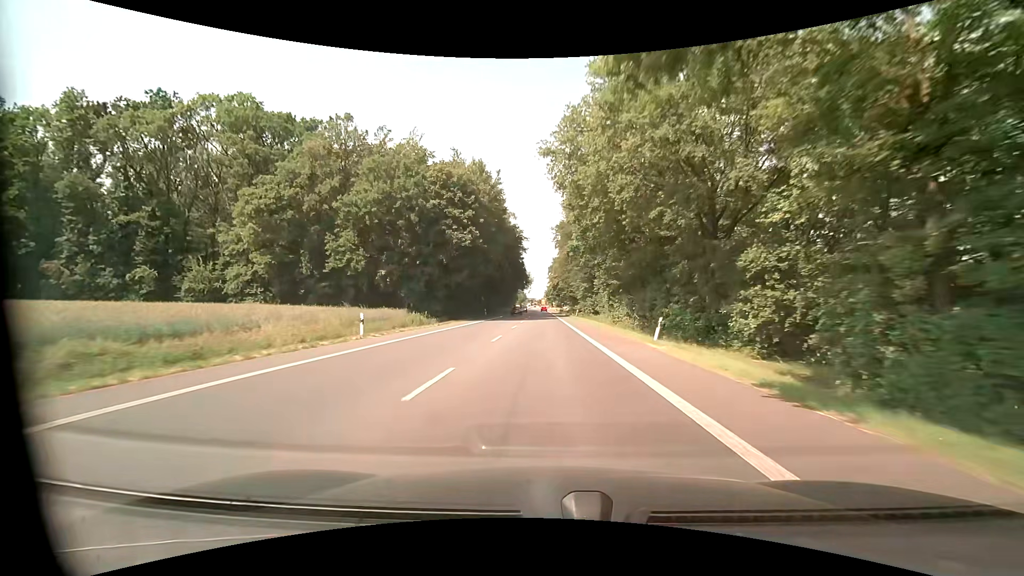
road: primary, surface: asphalt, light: Day
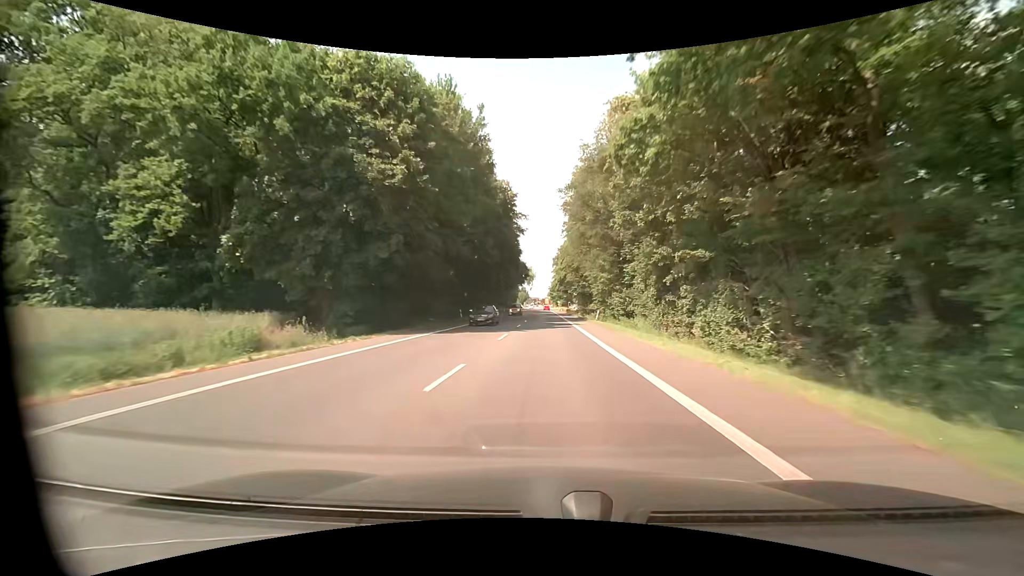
(-0.1, +23.5) m; 0°
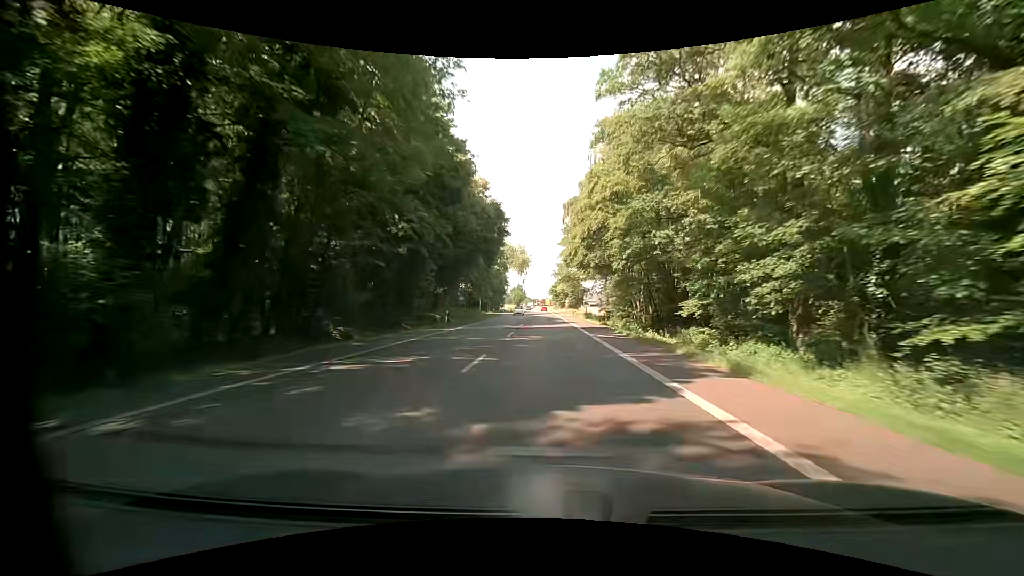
(0.0, +58.4) m; 0°
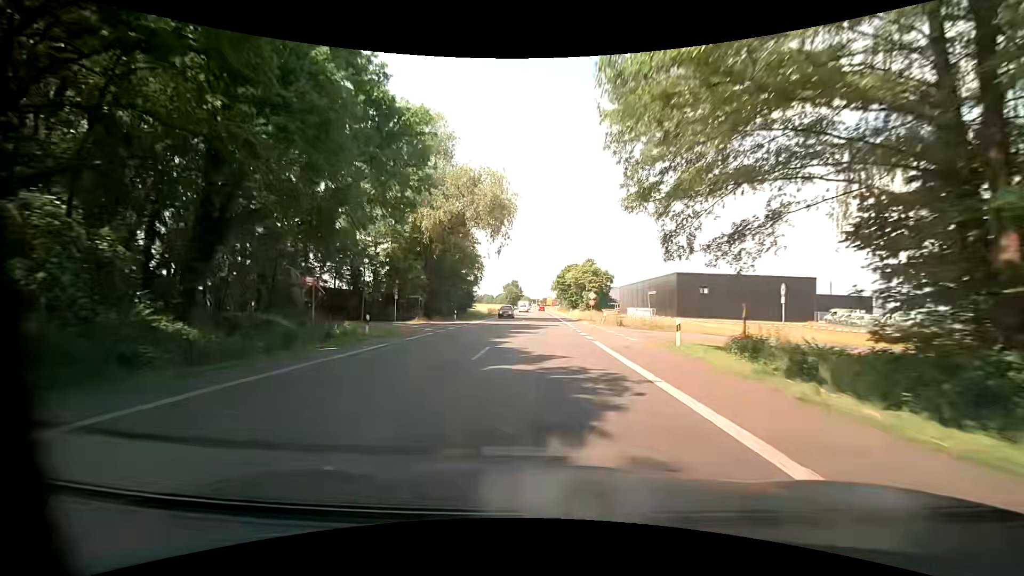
(-0.2, +58.2) m; 0°
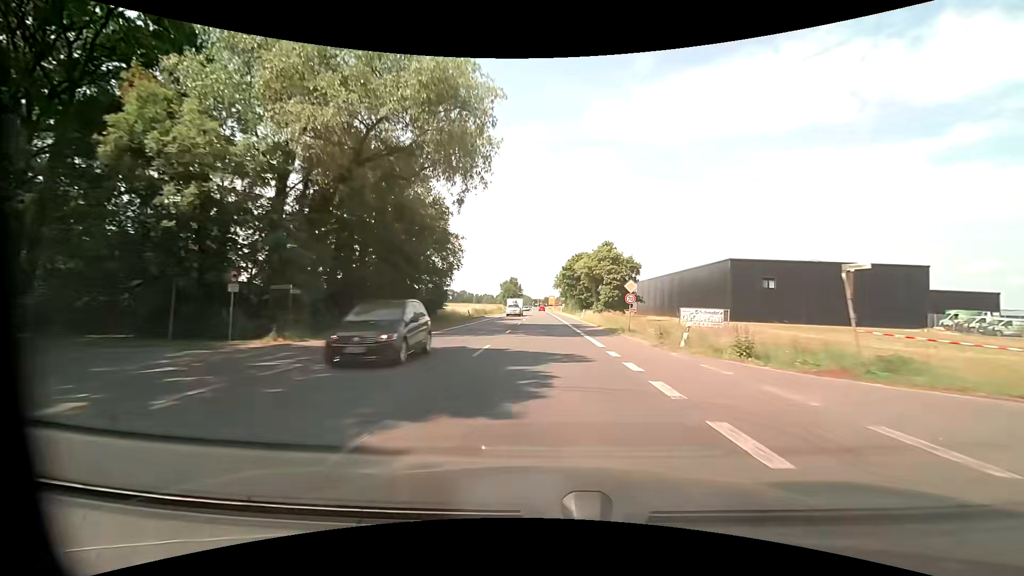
(-0.3, +23.2) m; -1°
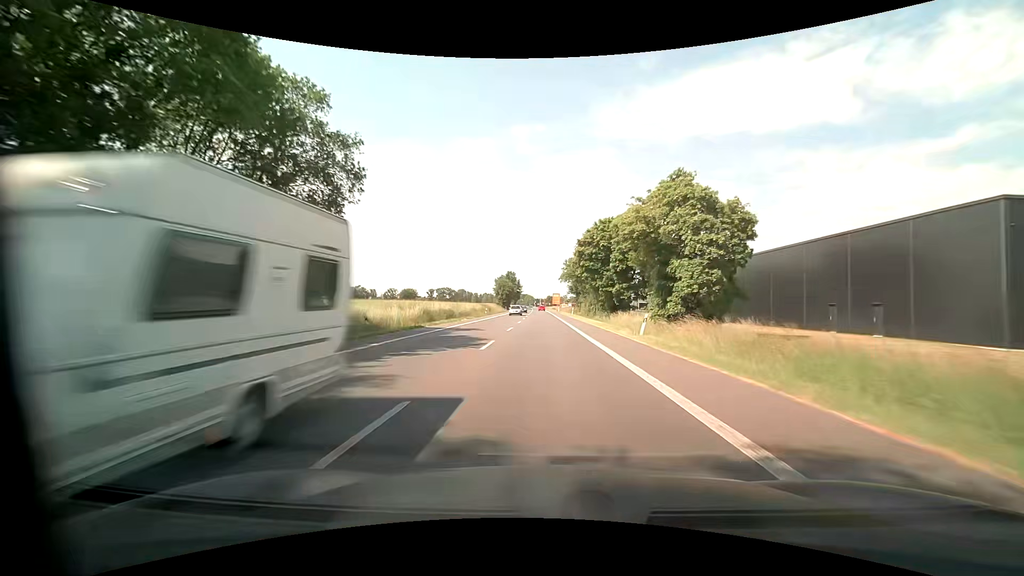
(-0.1, +34.8) m; 0°
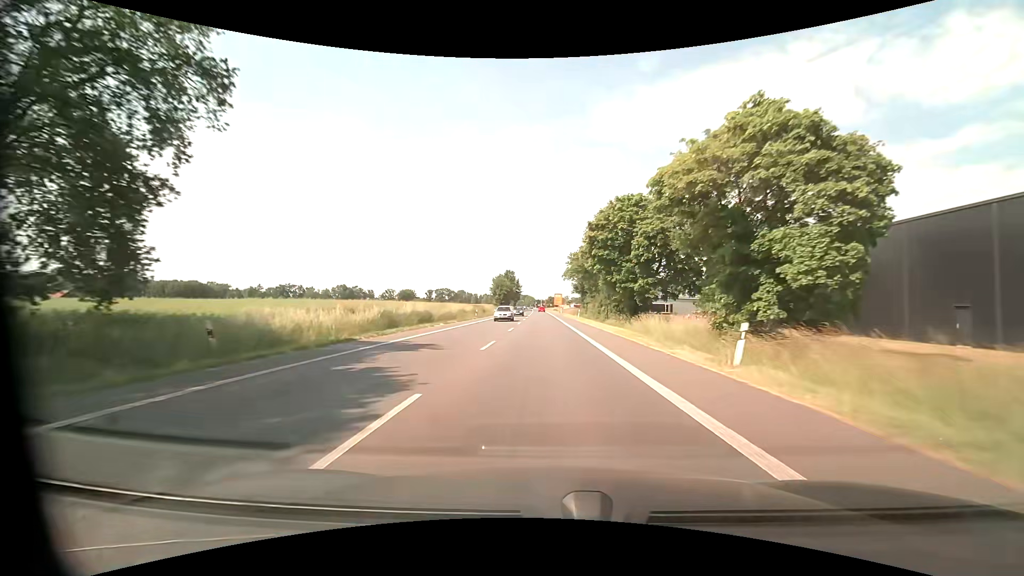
(0.0, +11.6) m; 0°
